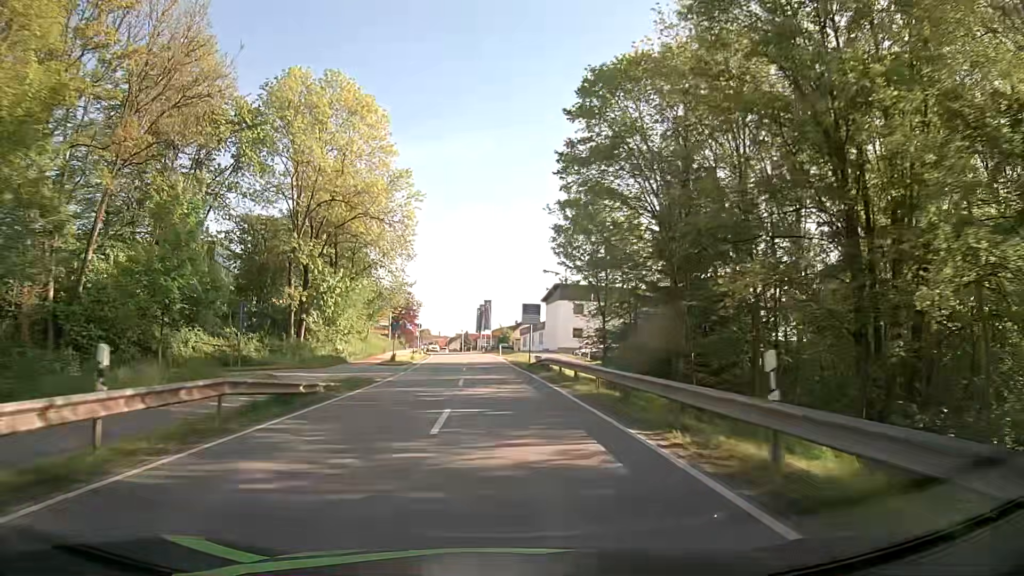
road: tertiary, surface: asphalt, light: Day
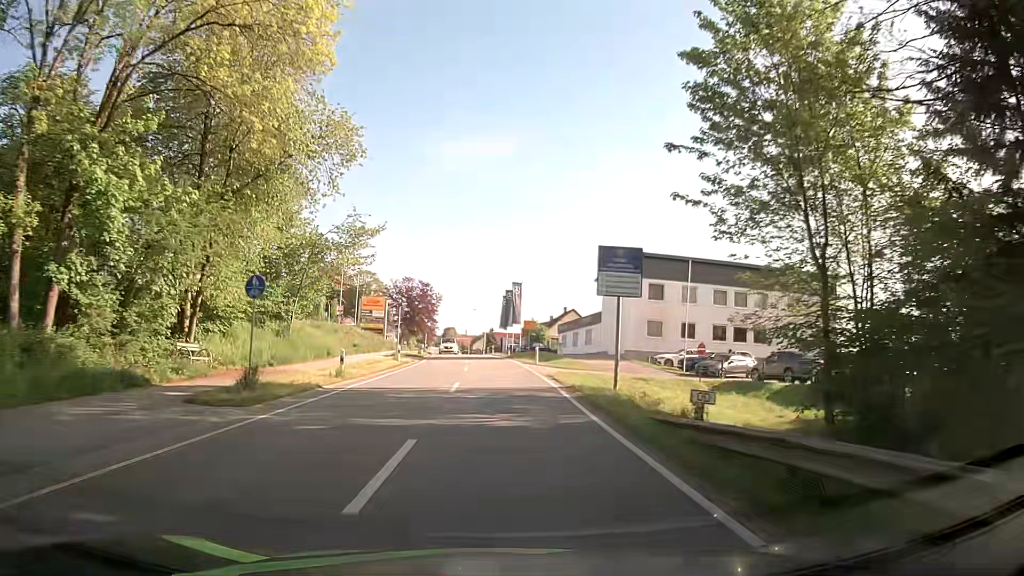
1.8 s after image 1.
(-0.6, +28.8) m; -2°
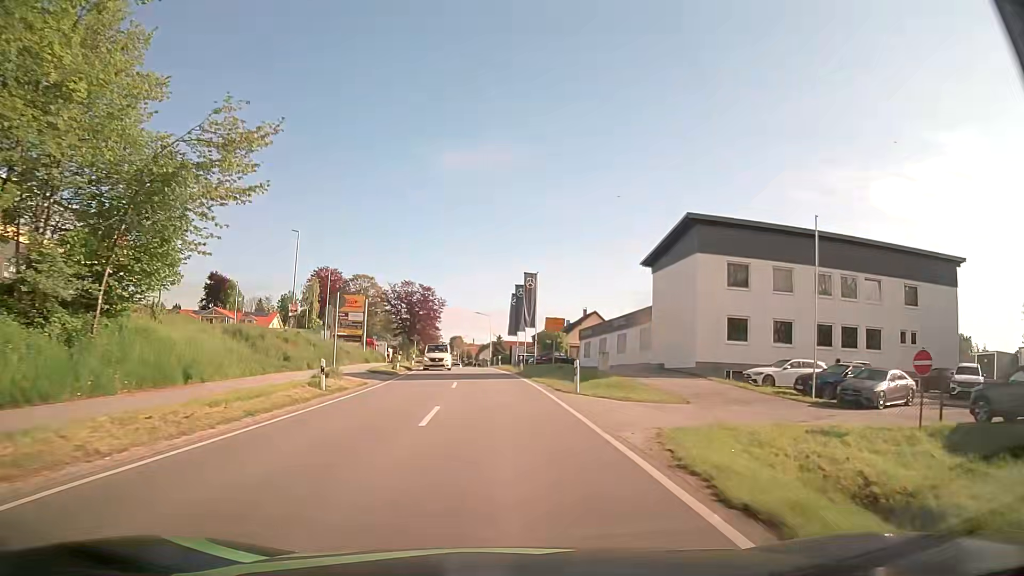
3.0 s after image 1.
(-0.2, +17.5) m; -2°
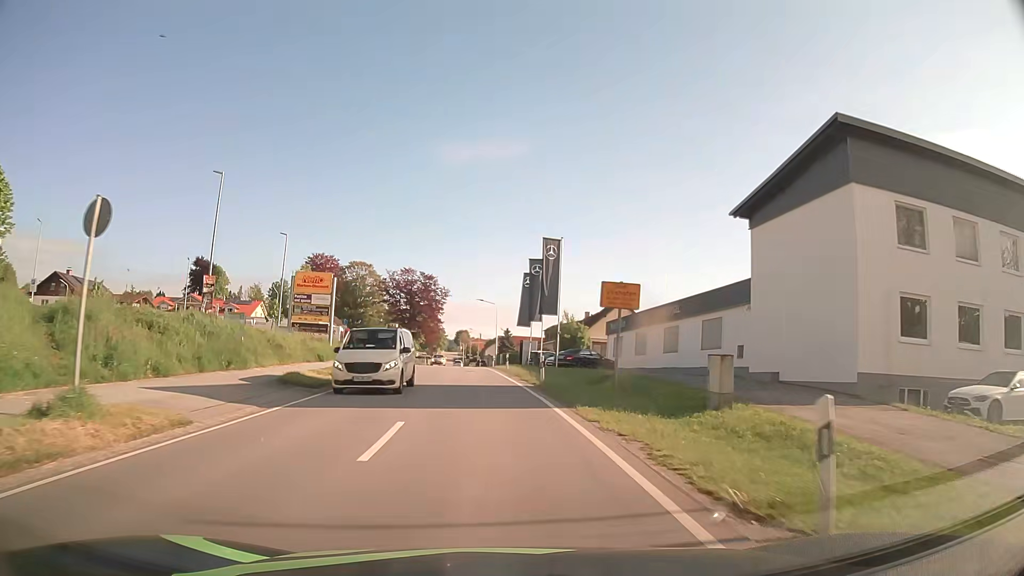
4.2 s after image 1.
(+0.1, +16.1) m; 0°
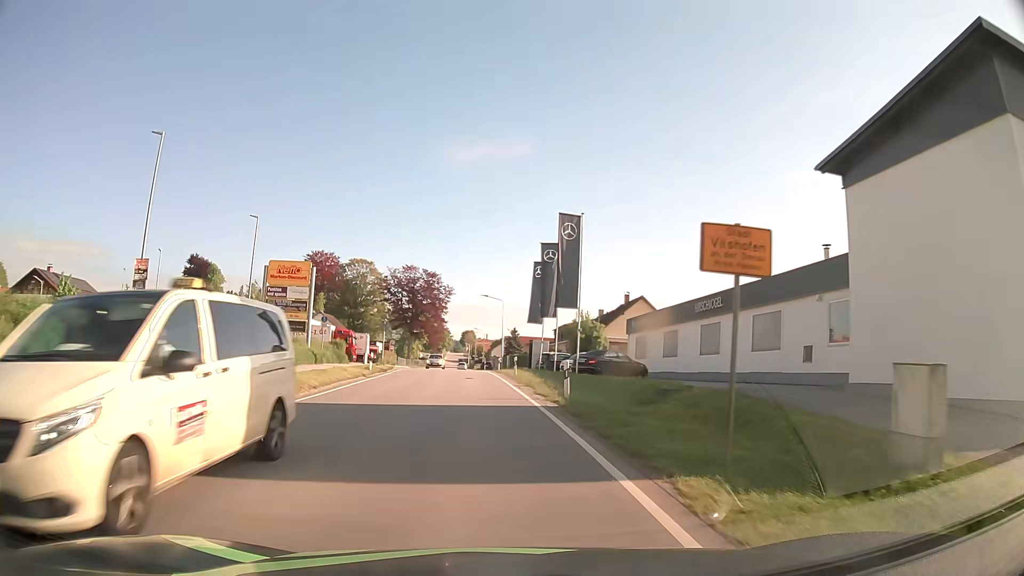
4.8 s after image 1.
(-0.1, +7.7) m; -1°
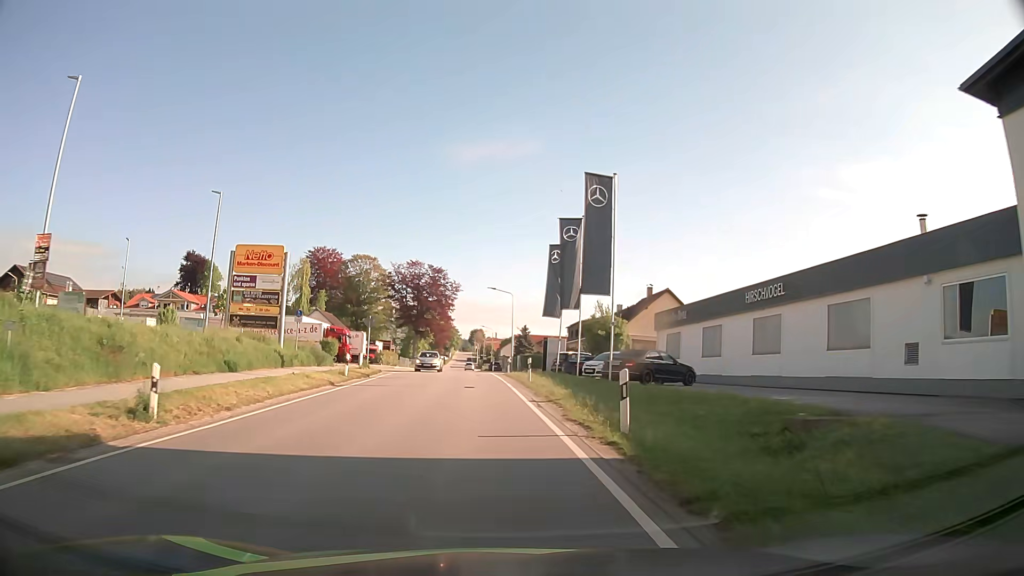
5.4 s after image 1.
(-0.1, +7.5) m; -1°
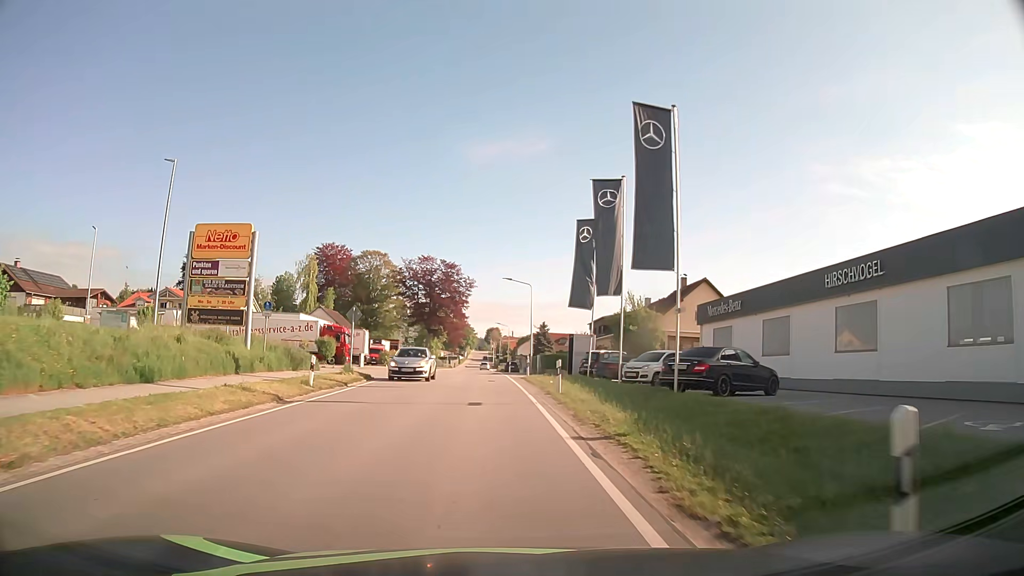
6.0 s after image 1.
(-0.1, +7.4) m; -1°
